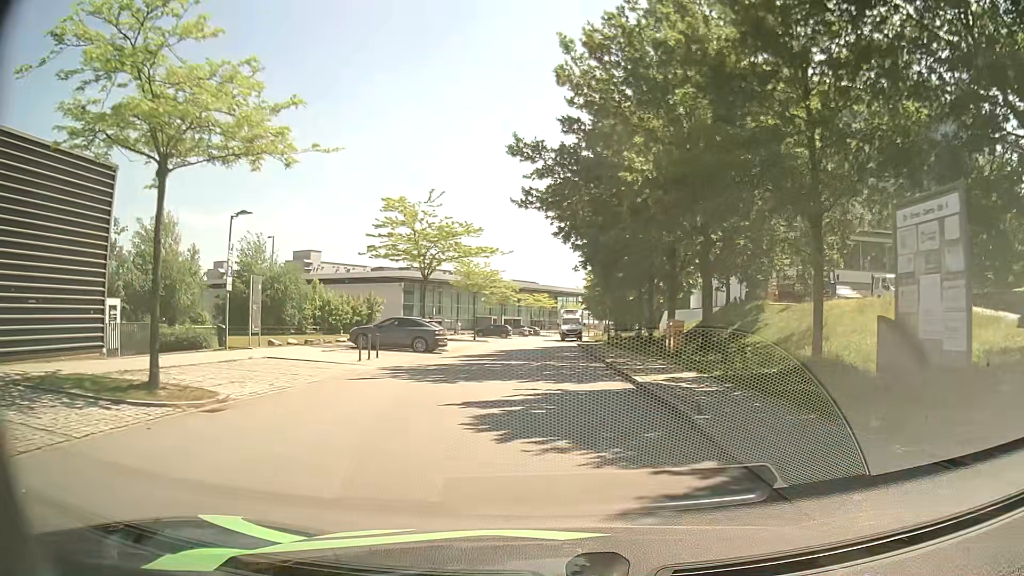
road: residential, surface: asphalt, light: Day
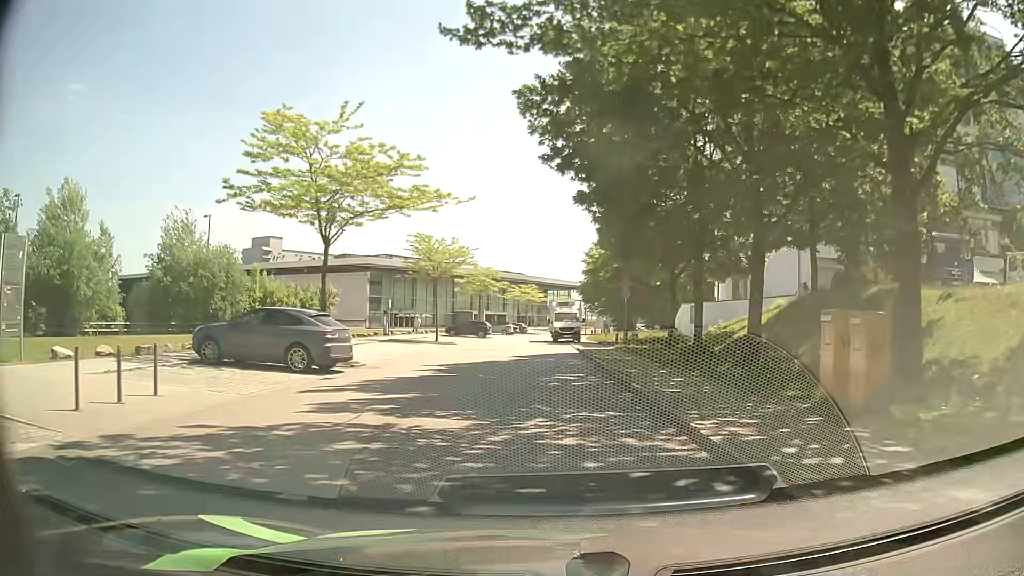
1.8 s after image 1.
(+0.1, +14.8) m; +1°
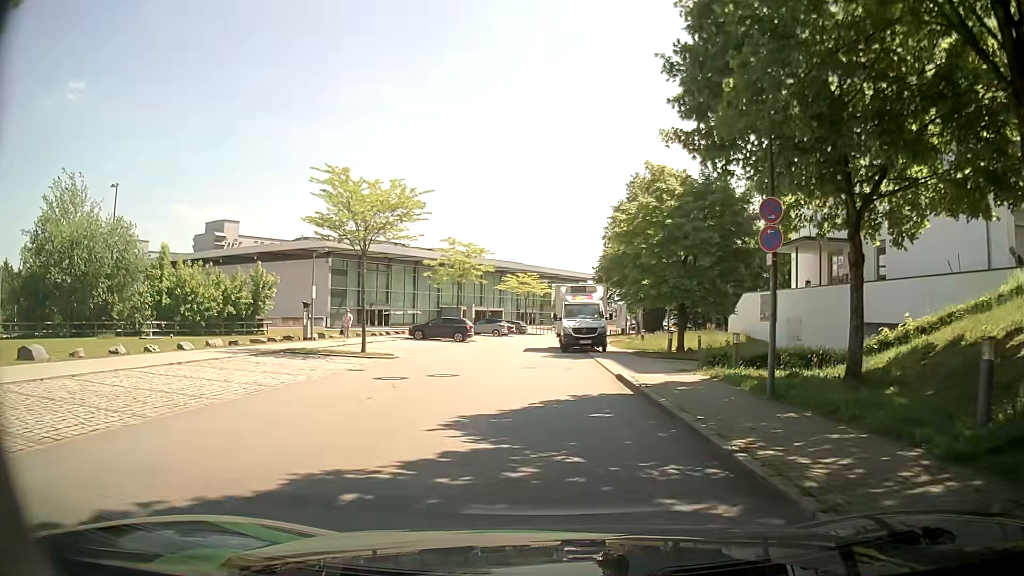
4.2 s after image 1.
(-0.2, +18.1) m; 0°
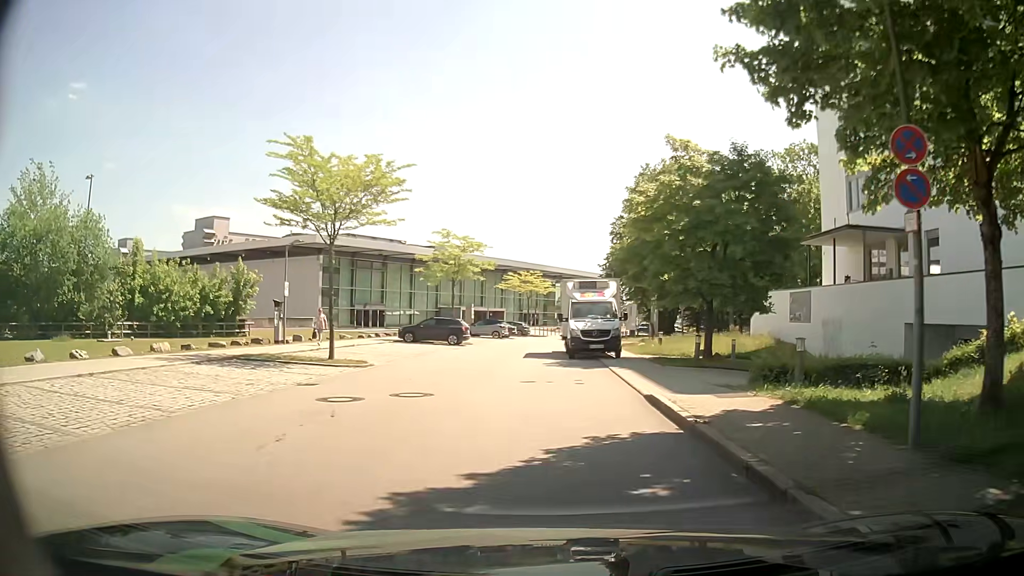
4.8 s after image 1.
(-0.1, +4.3) m; -2°
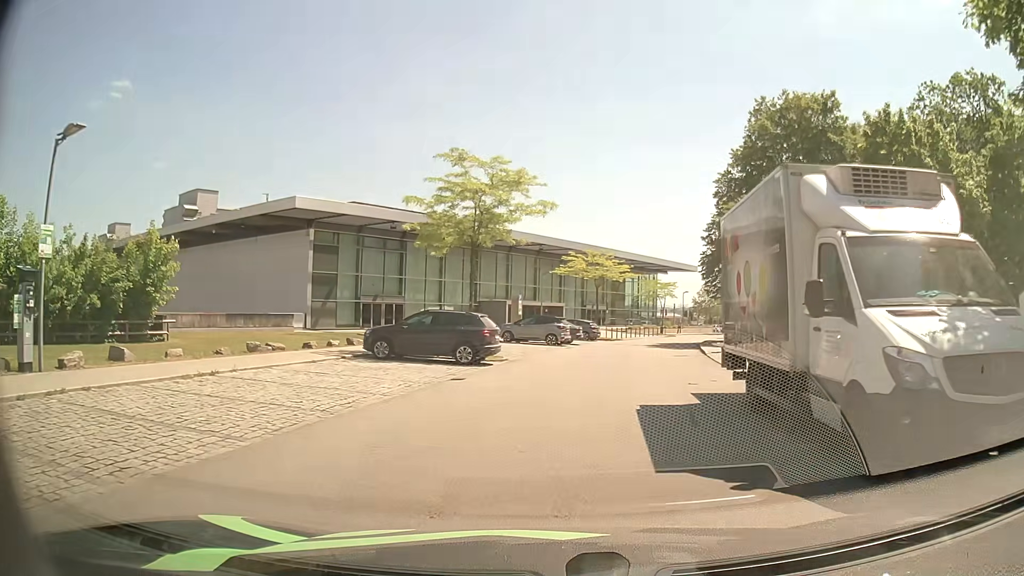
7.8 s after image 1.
(-1.1, +19.6) m; -5°
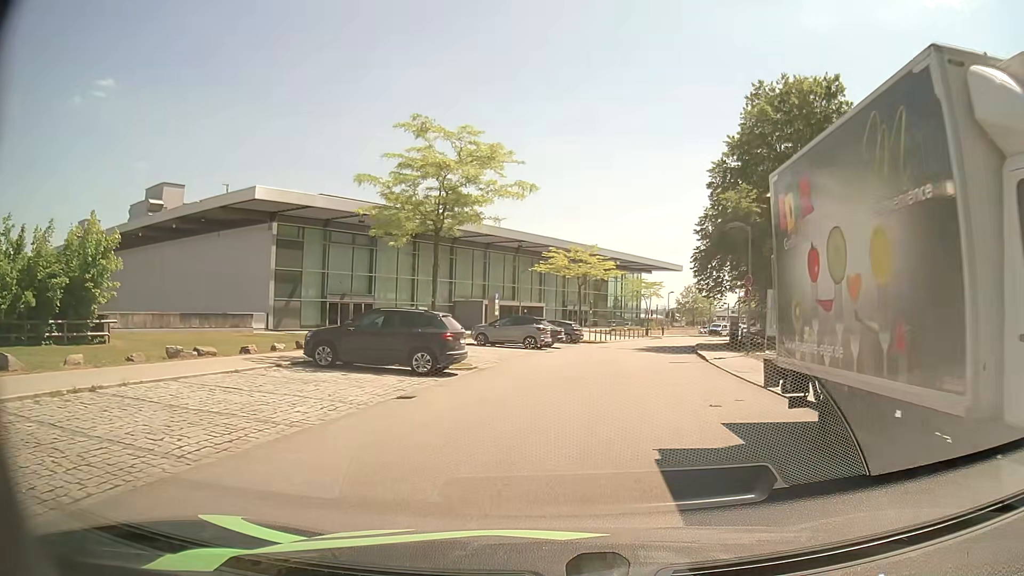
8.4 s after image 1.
(+0.1, +3.7) m; +3°
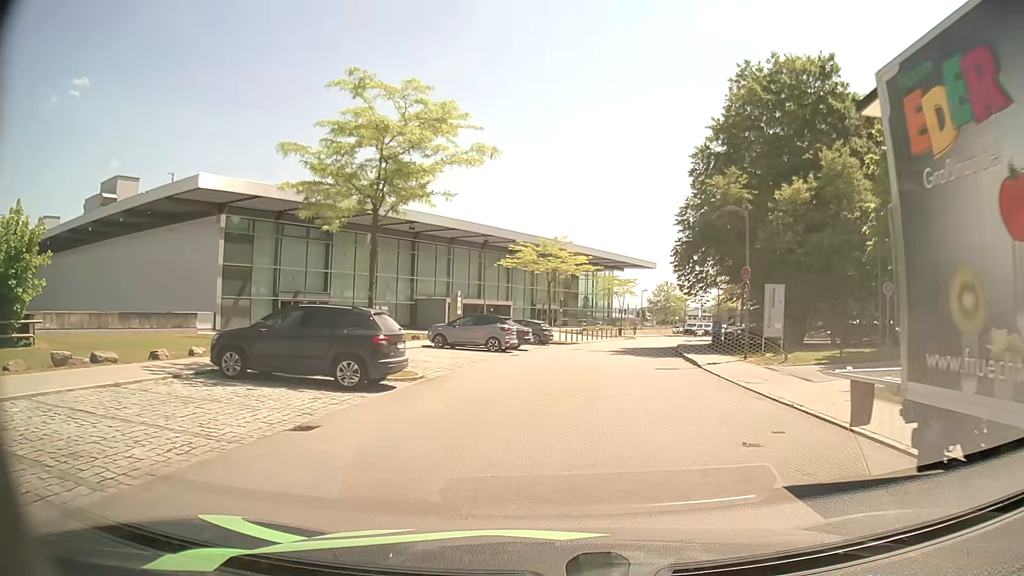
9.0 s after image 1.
(+0.1, +3.7) m; +3°
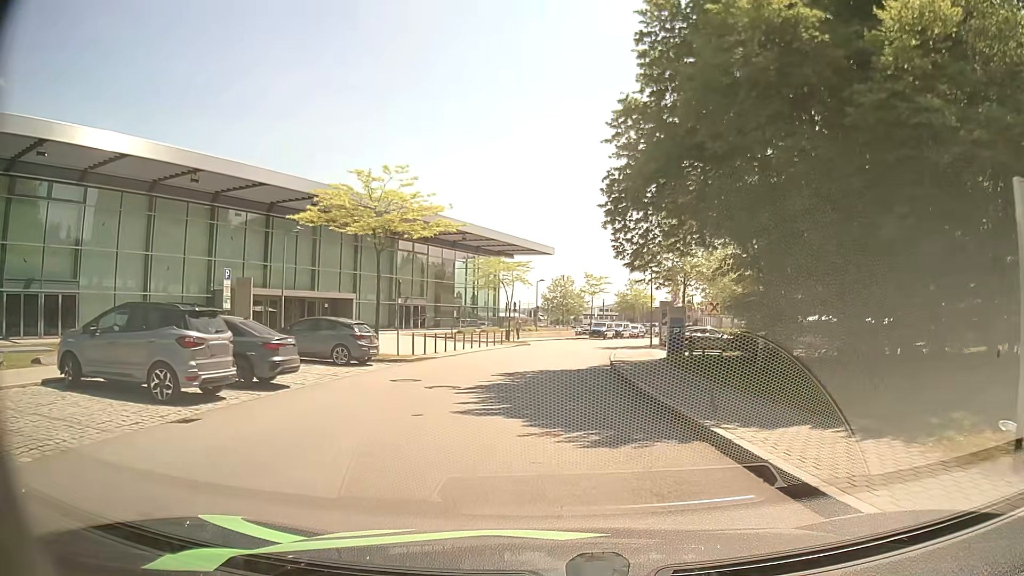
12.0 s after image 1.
(+1.9, +19.2) m; +10°
(0, +10) (0, +20) (0, +30) (+1, +40) (+3, +50) (+5, +59) (+8, +69) (+12, +78) (+15, +88) (+19, +97) m
